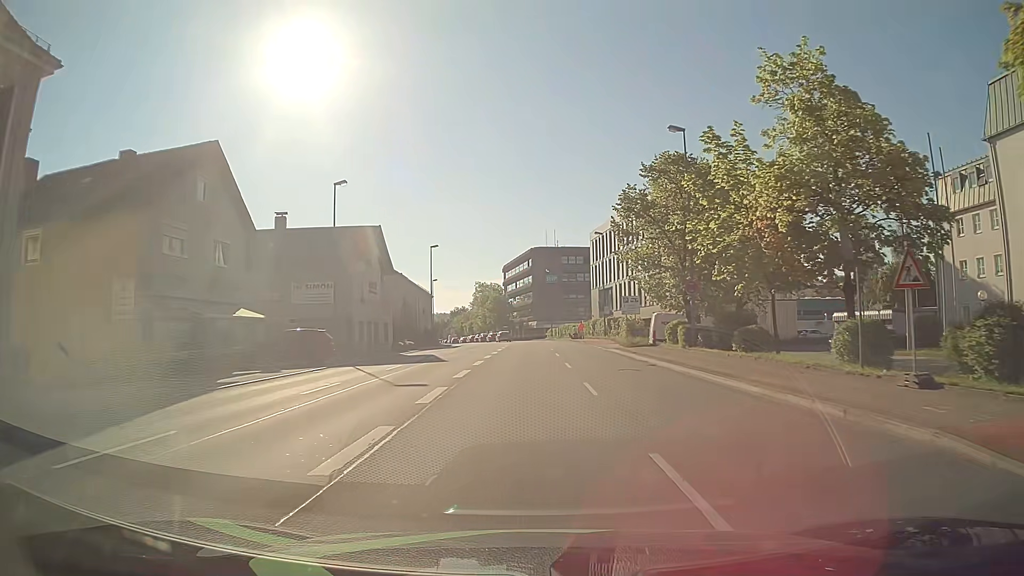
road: primary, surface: asphalt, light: Day
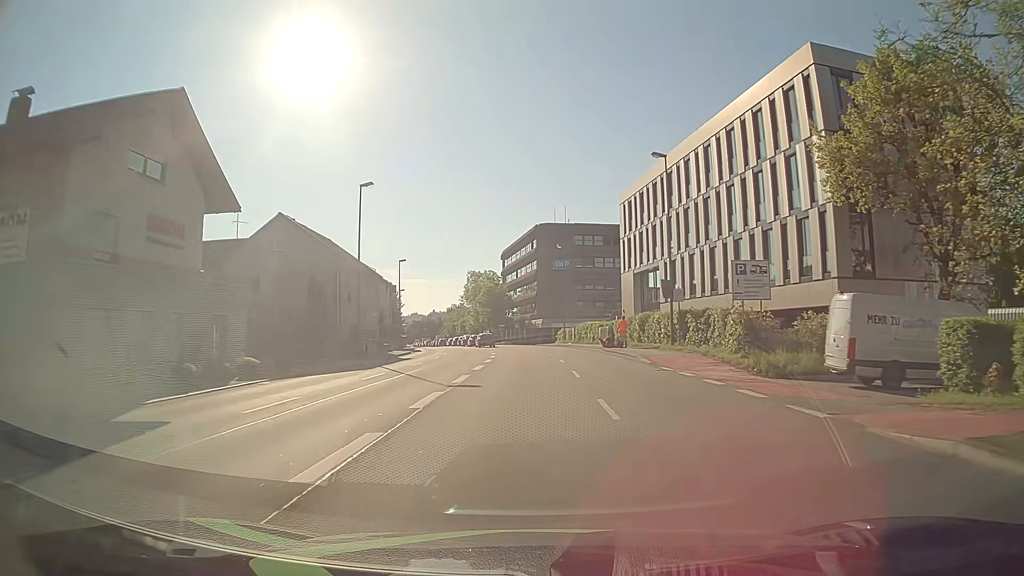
(-0.2, +30.4) m; -1°
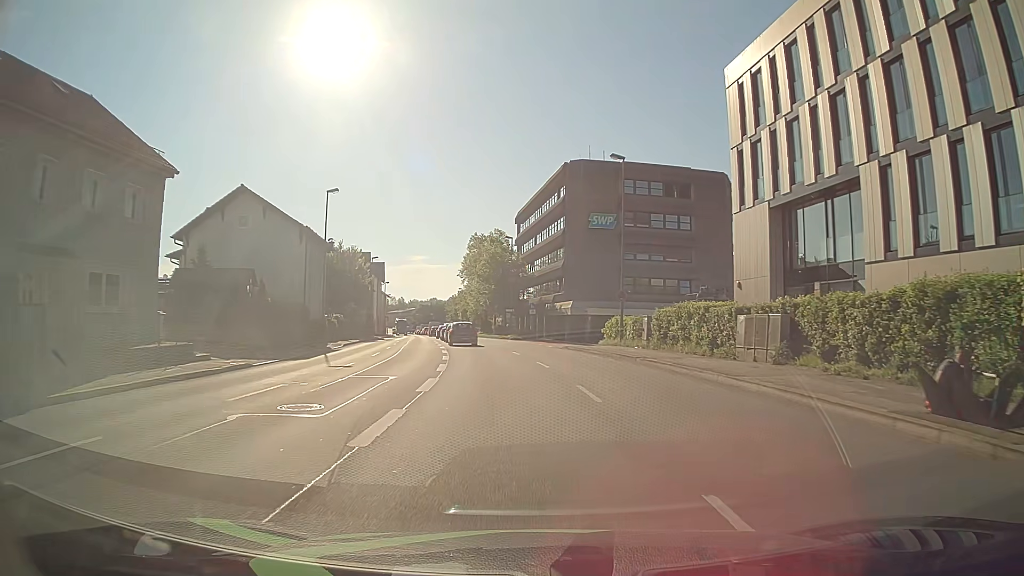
(-0.3, +34.3) m; -1°
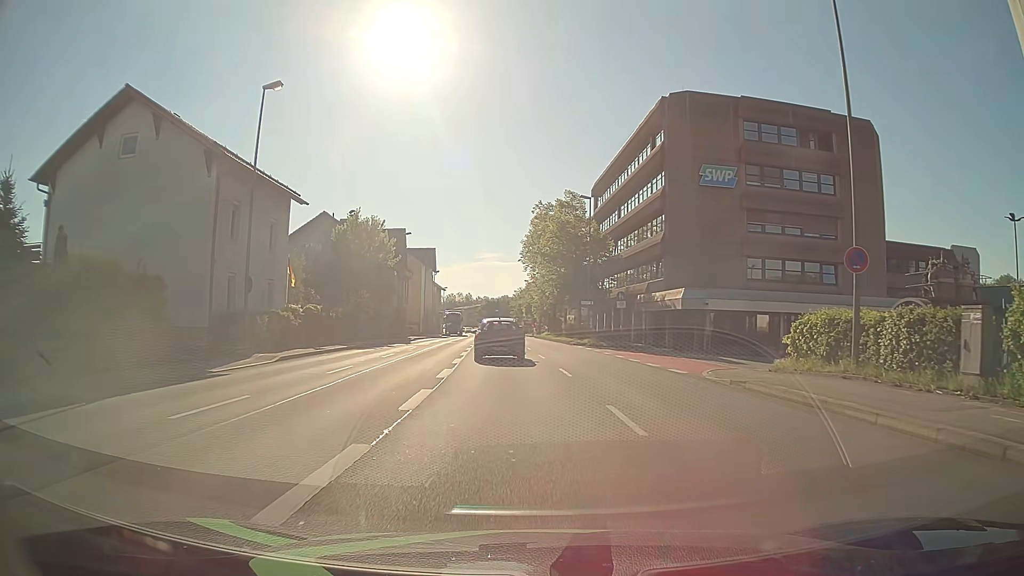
(-1.0, +20.8) m; -7°
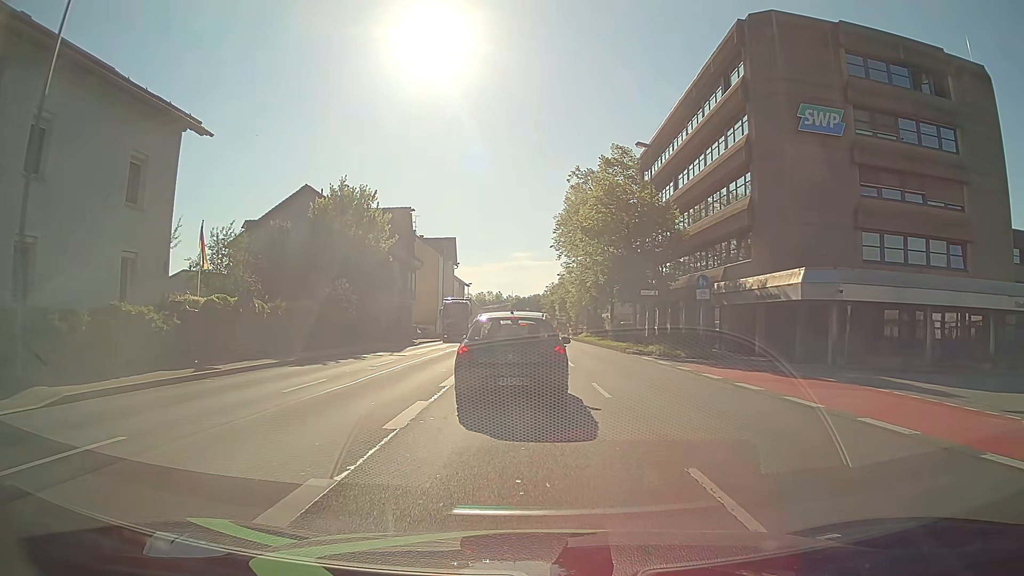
(-0.1, +13.3) m; -2°
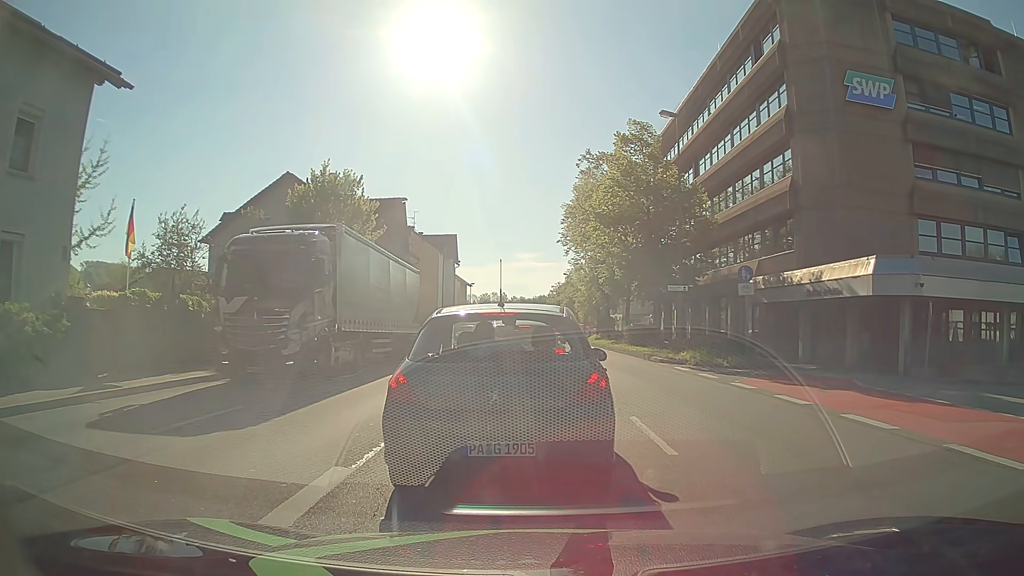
(-0.1, +4.9) m; -1°
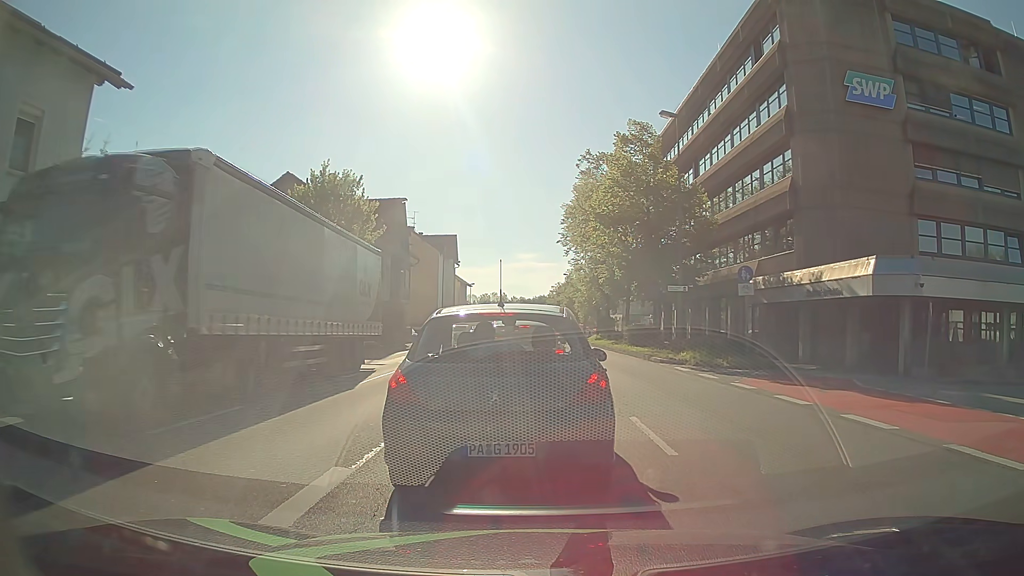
(0.0, 0.0) m; 0°
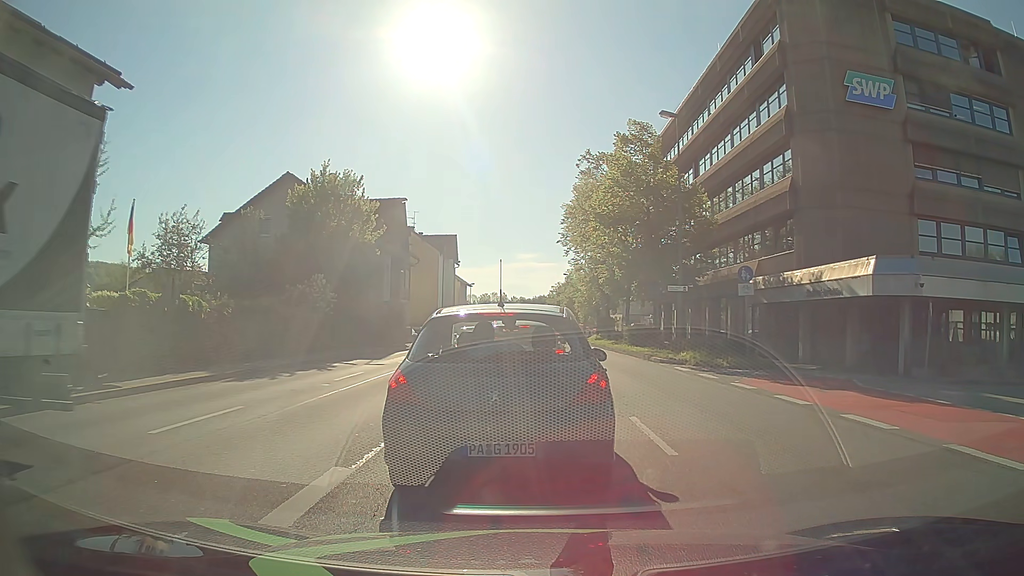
(0.0, 0.0) m; 0°
